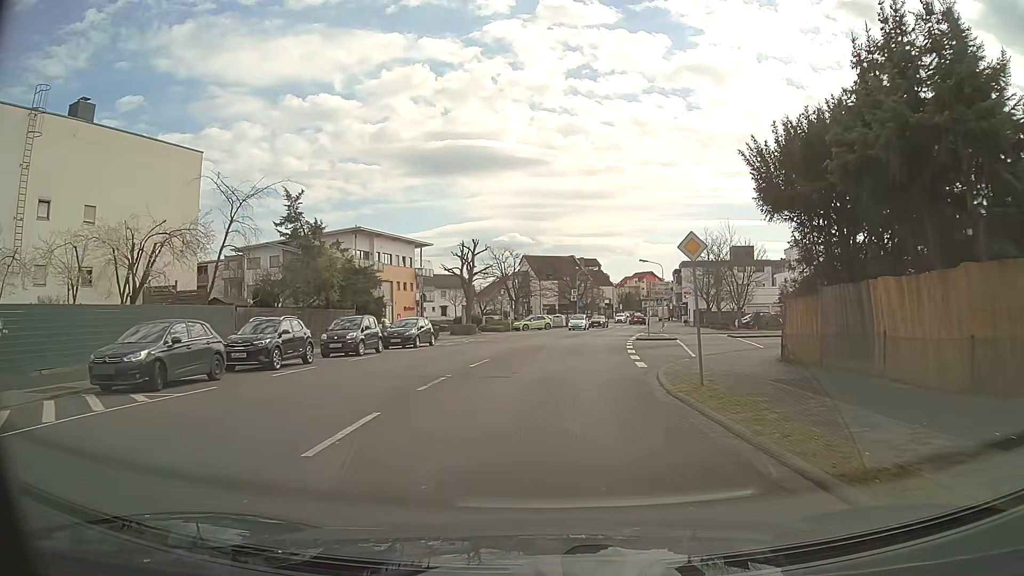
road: tertiary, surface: asphalt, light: Day
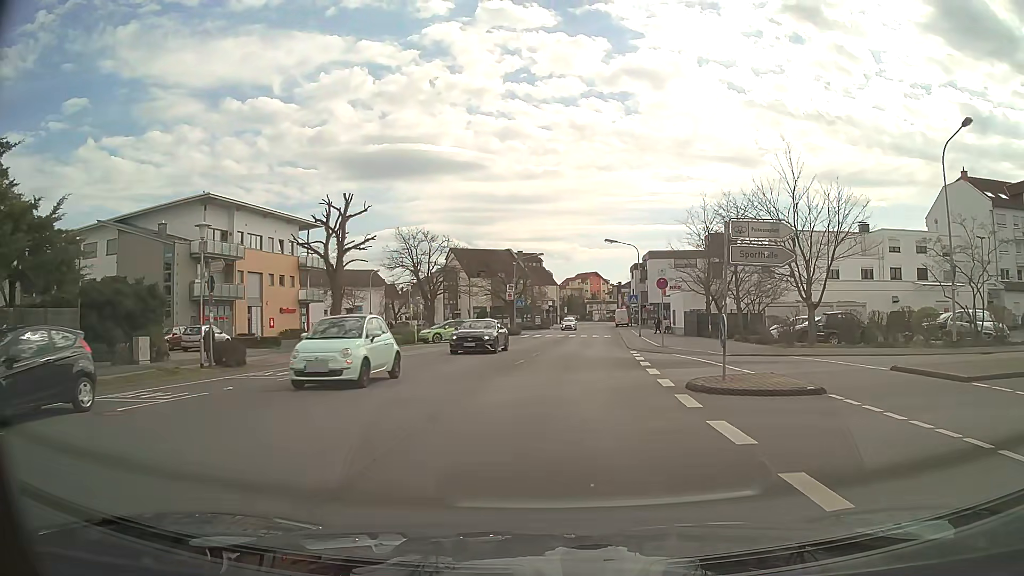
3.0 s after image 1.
(+1.0, +24.0) m; +5°
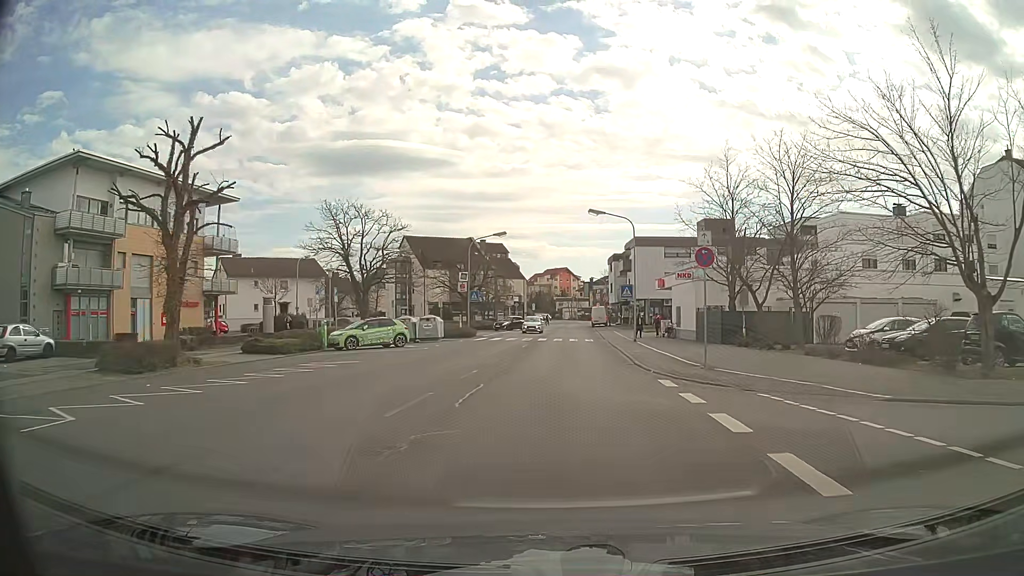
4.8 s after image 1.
(+0.5, +14.3) m; +4°
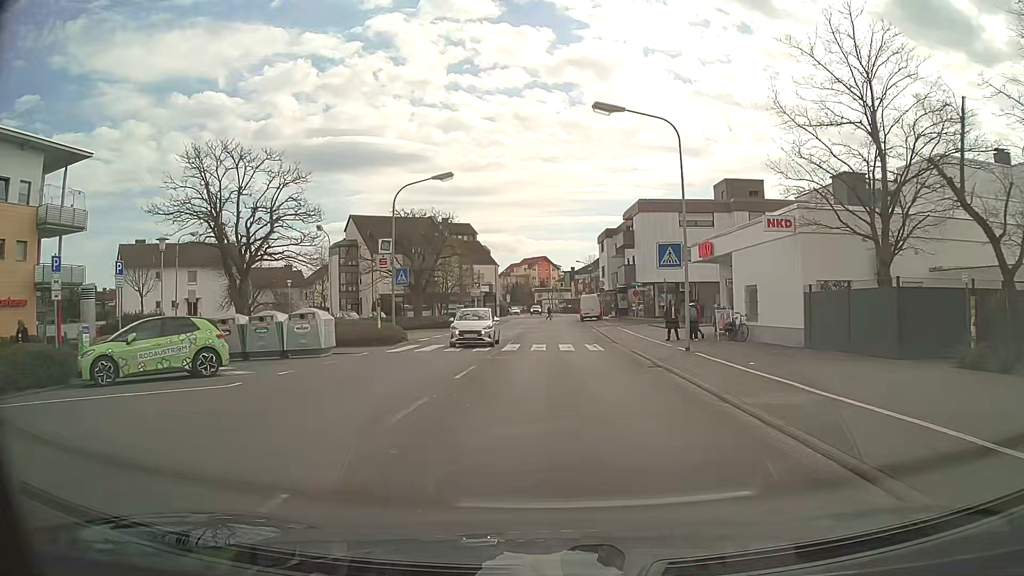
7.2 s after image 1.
(+0.3, +19.1) m; +1°
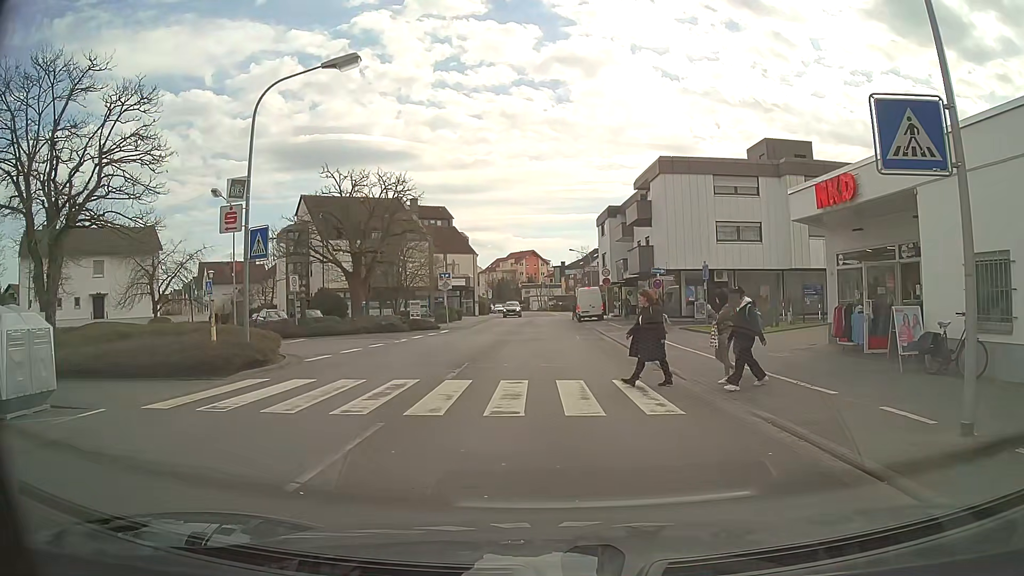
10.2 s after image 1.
(+0.2, +14.1) m; +2°
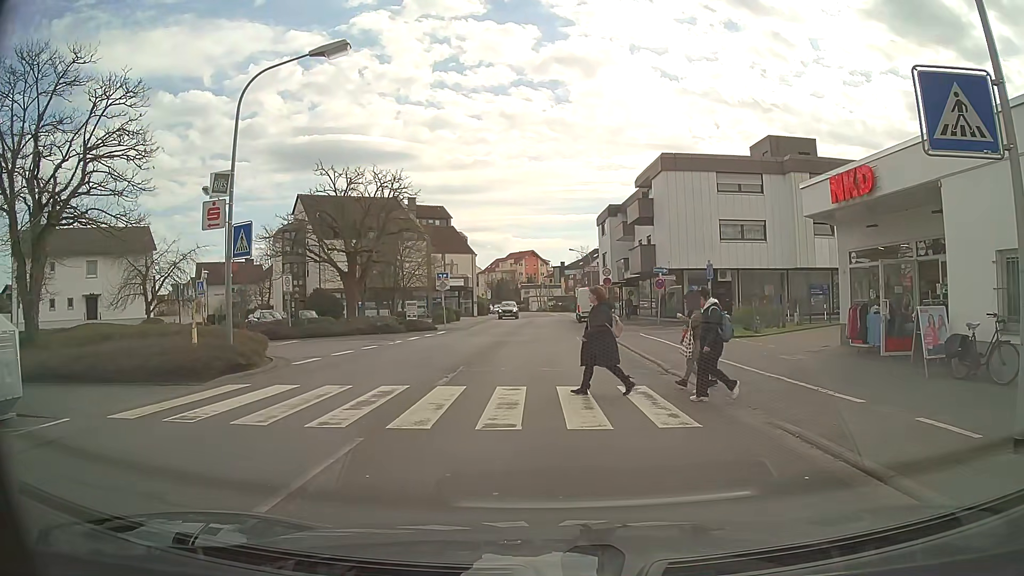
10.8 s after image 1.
(0.0, +0.8) m; -1°
